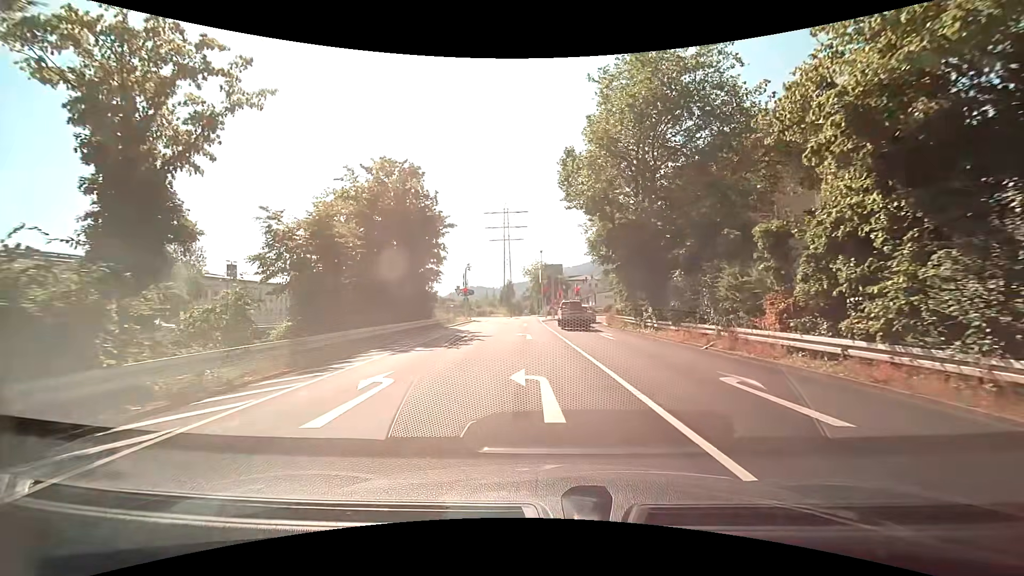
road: trunk_link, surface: asphalt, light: Day
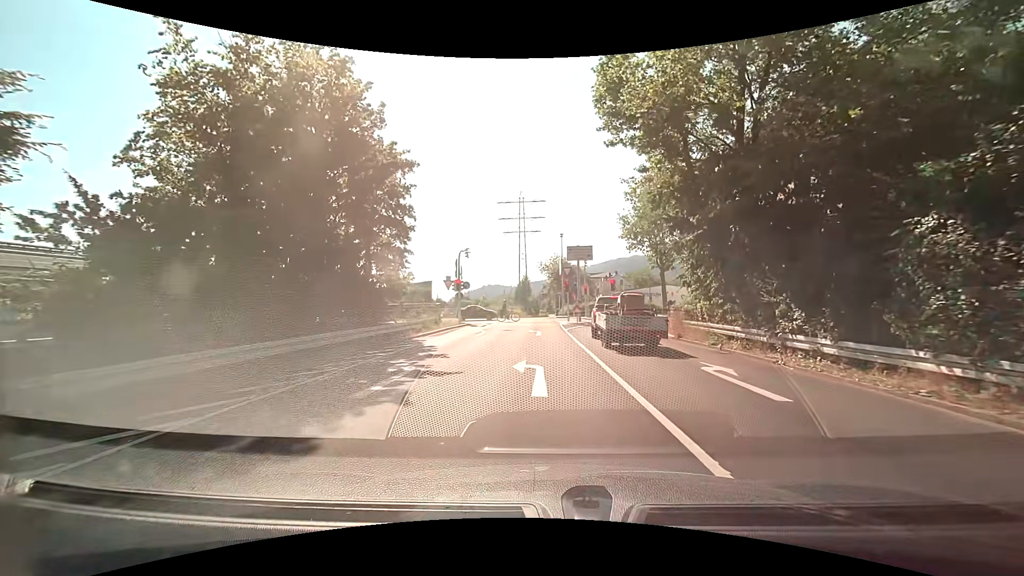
(-0.1, +13.4) m; -1°
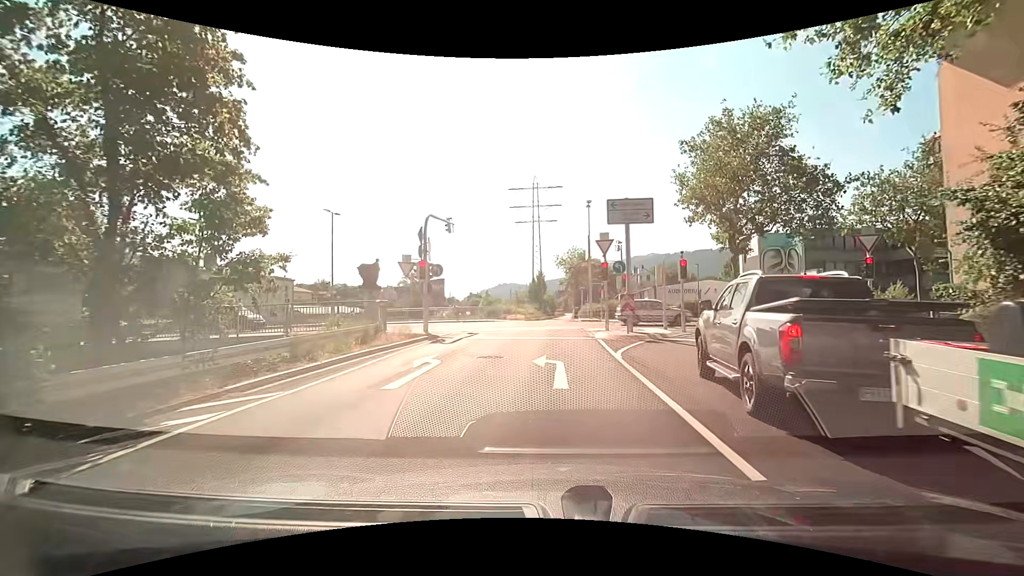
(-0.2, +14.3) m; -1°
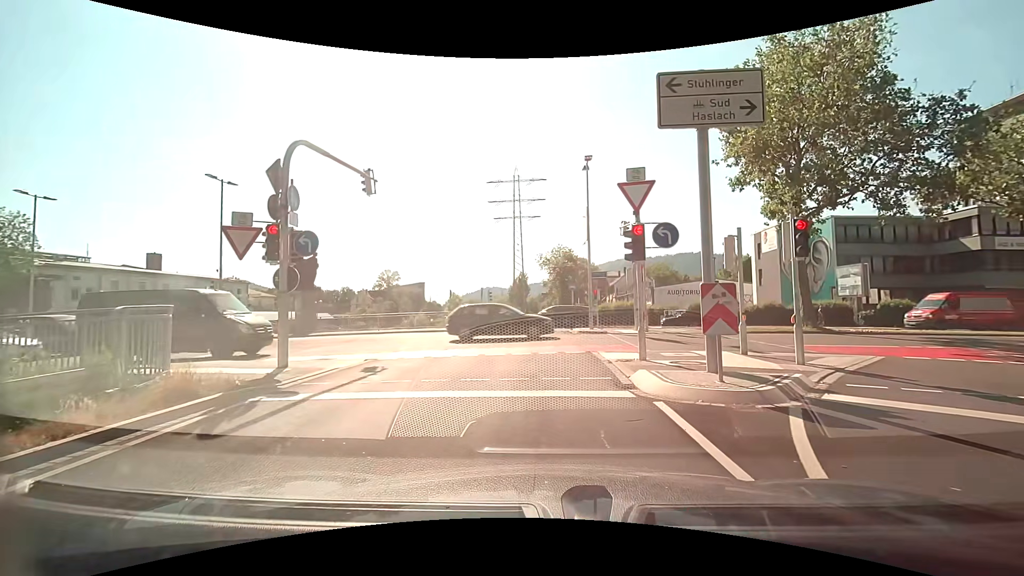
(-0.1, +10.6) m; 0°
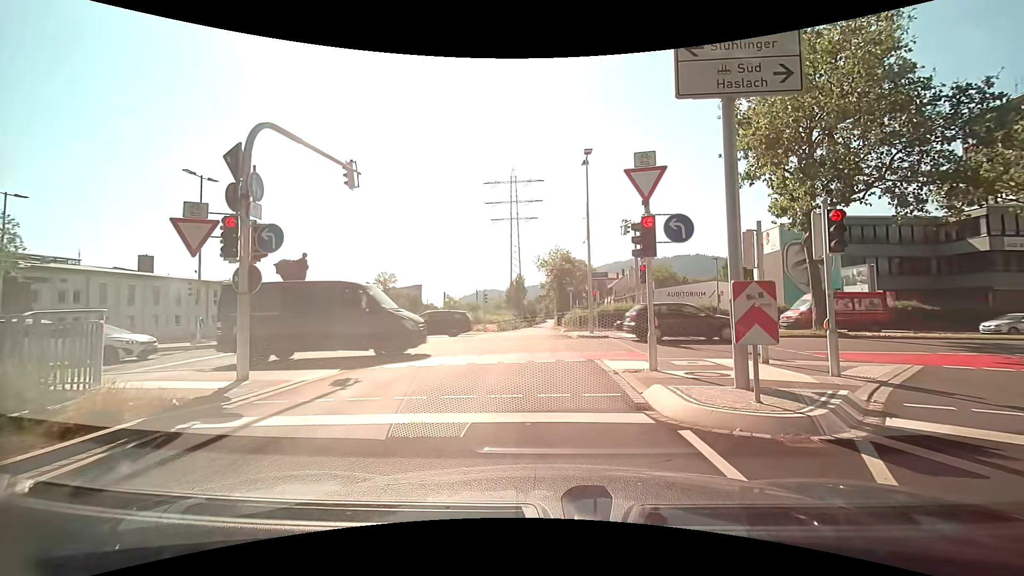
(0.0, +1.3) m; +2°
